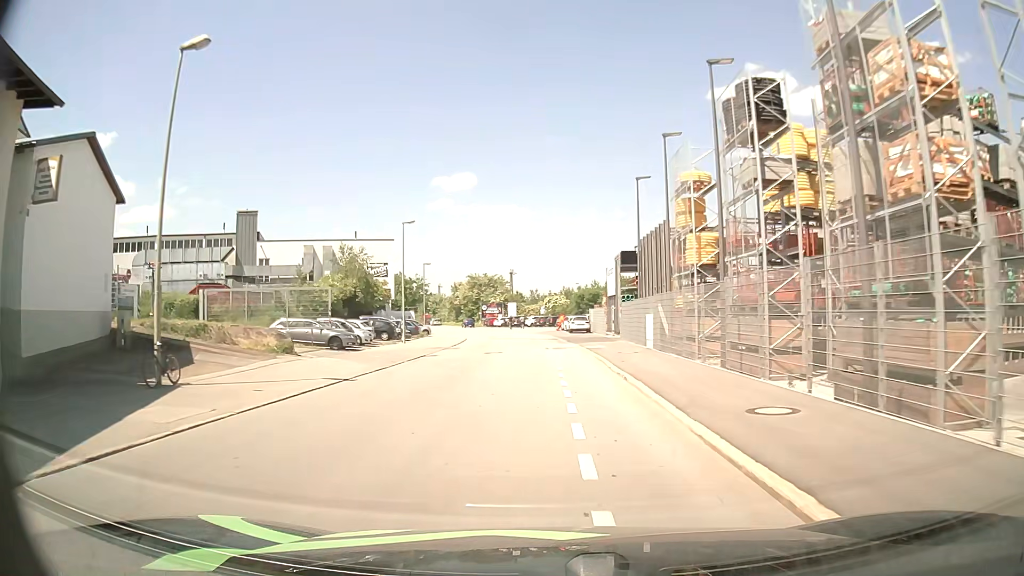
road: residential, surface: asphalt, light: Day
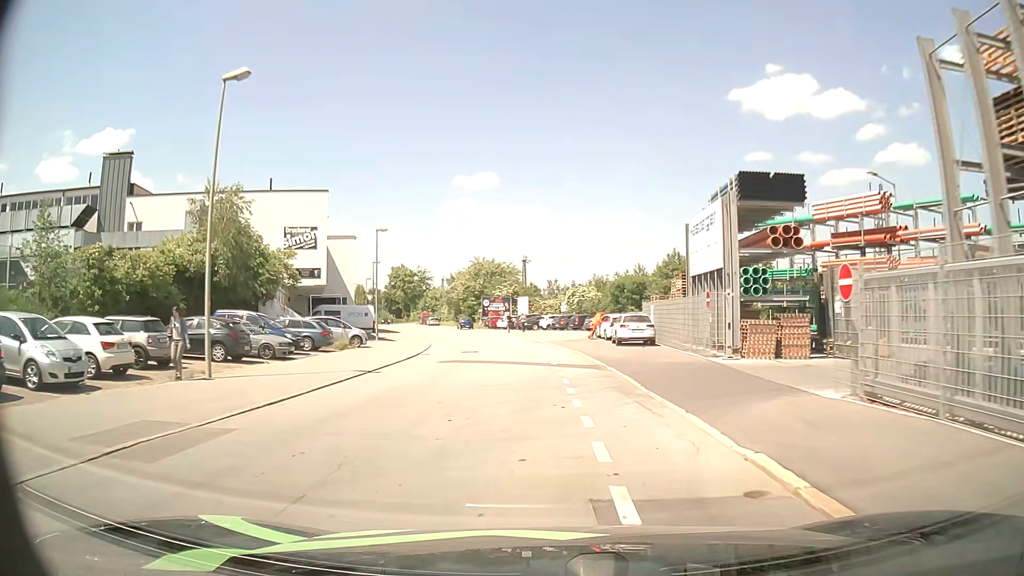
(-0.3, +27.7) m; -2°
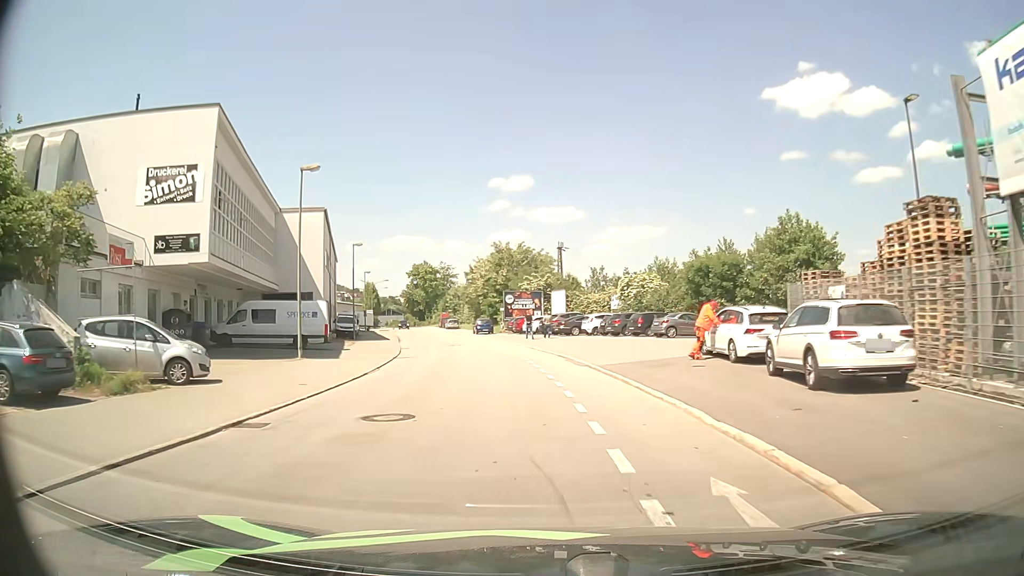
(-0.5, +20.6) m; -3°
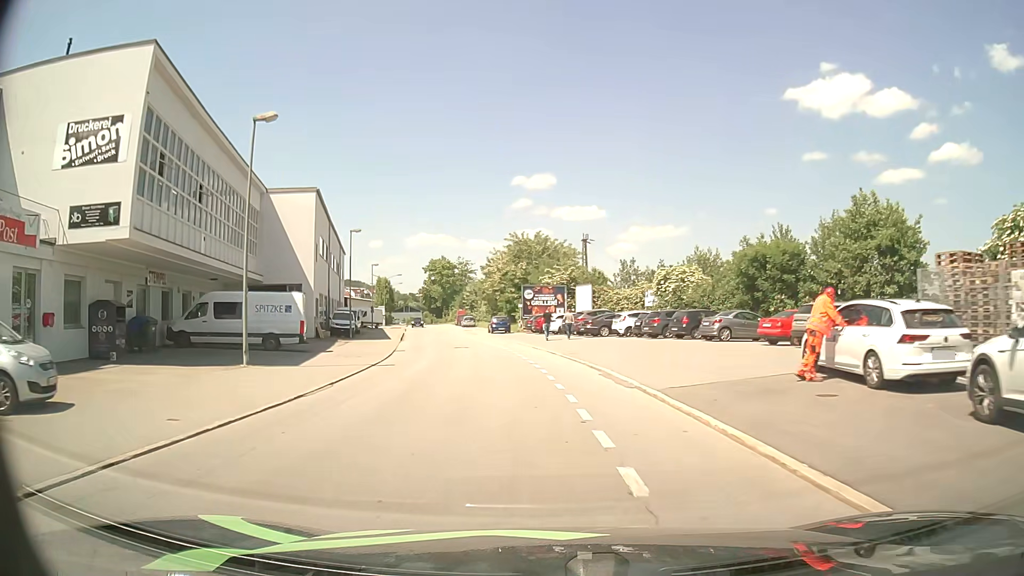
(-0.1, +6.9) m; -2°
(0, +10) (-1, +20) (-2, +30) (-4, +40) (-6, +50) (-8, +59) (-10, +69) (-12, +79) (-14, +89) (-16, +99) m
